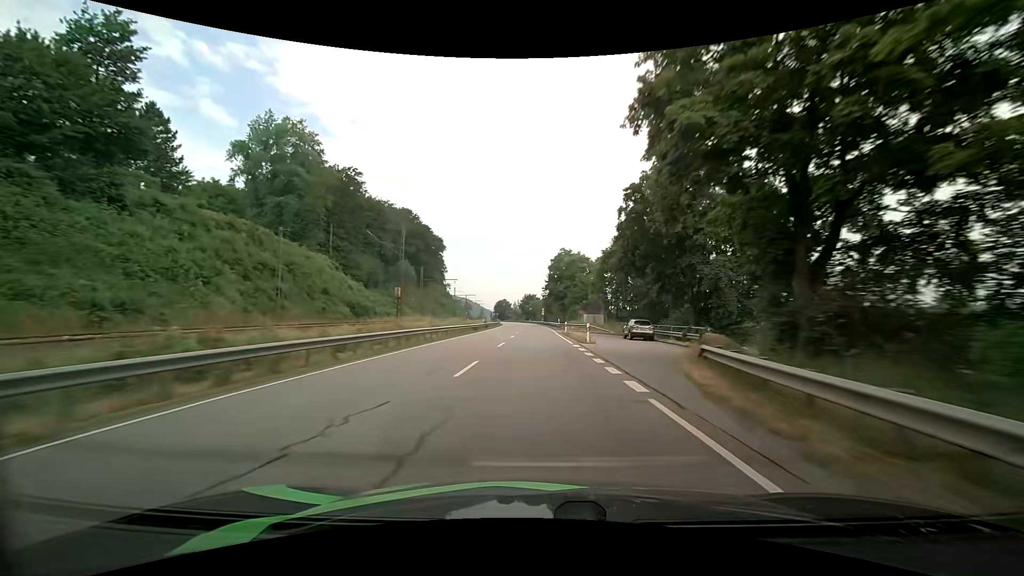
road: primary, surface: asphalt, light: Day
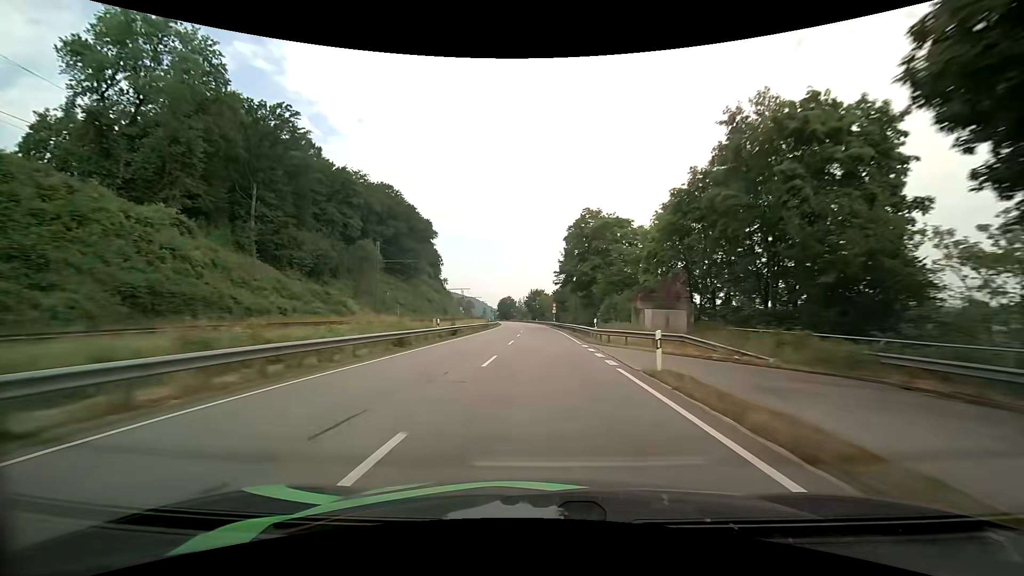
(-0.1, +33.5) m; -1°
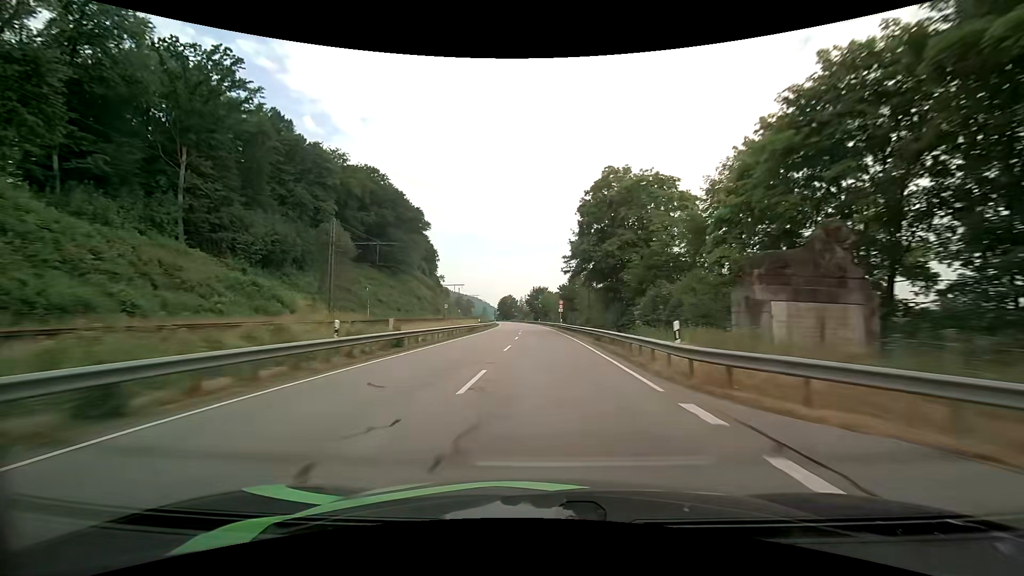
(-0.1, +16.7) m; -1°
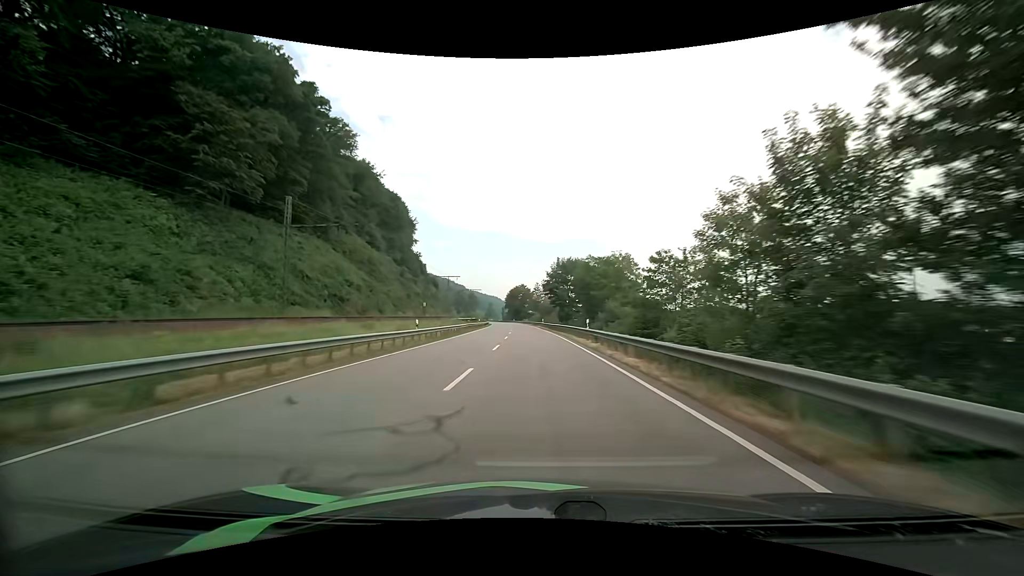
(-0.8, +83.3) m; -2°
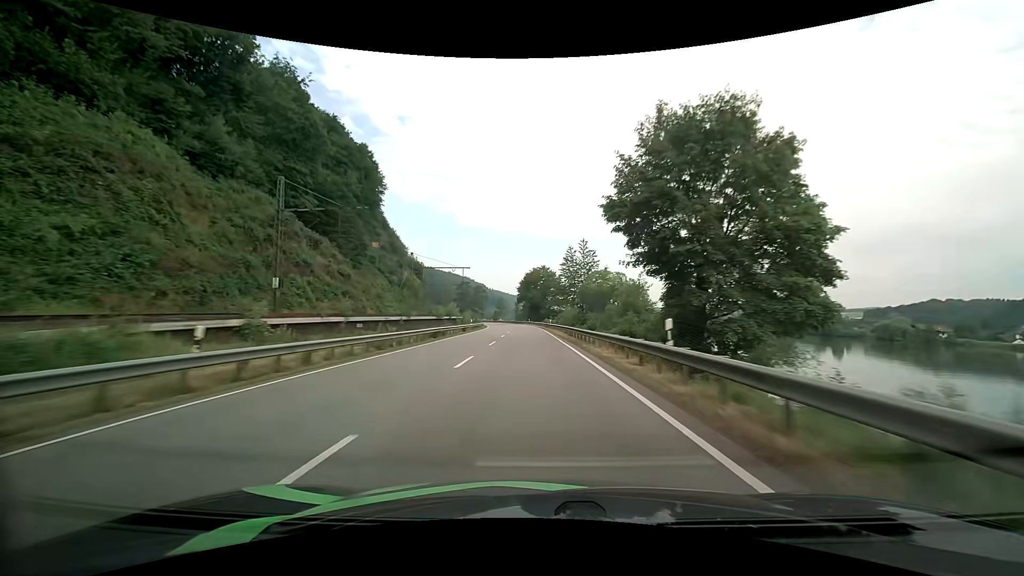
(-1.5, +67.1) m; -3°
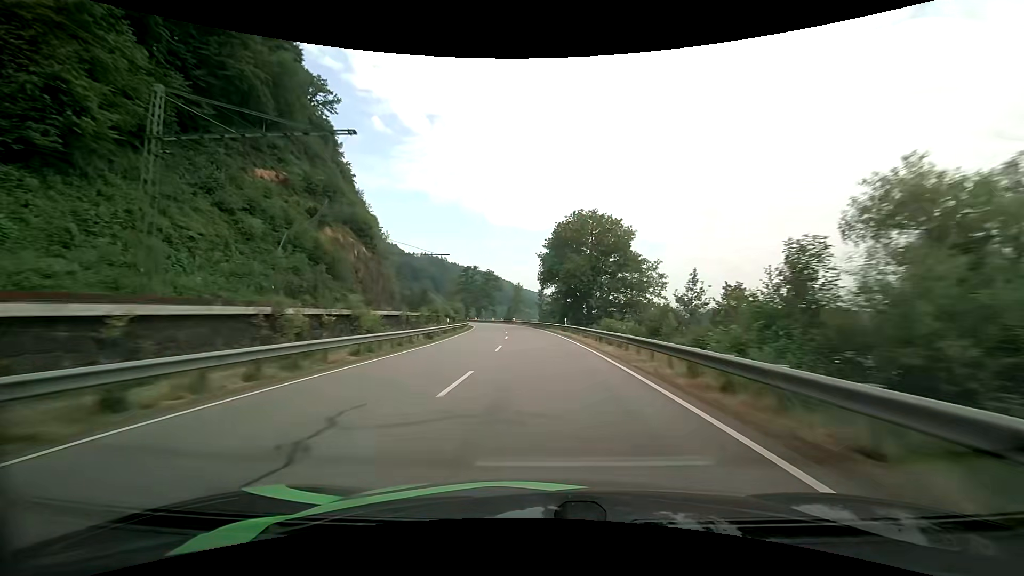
(-1.5, +64.6) m; -3°
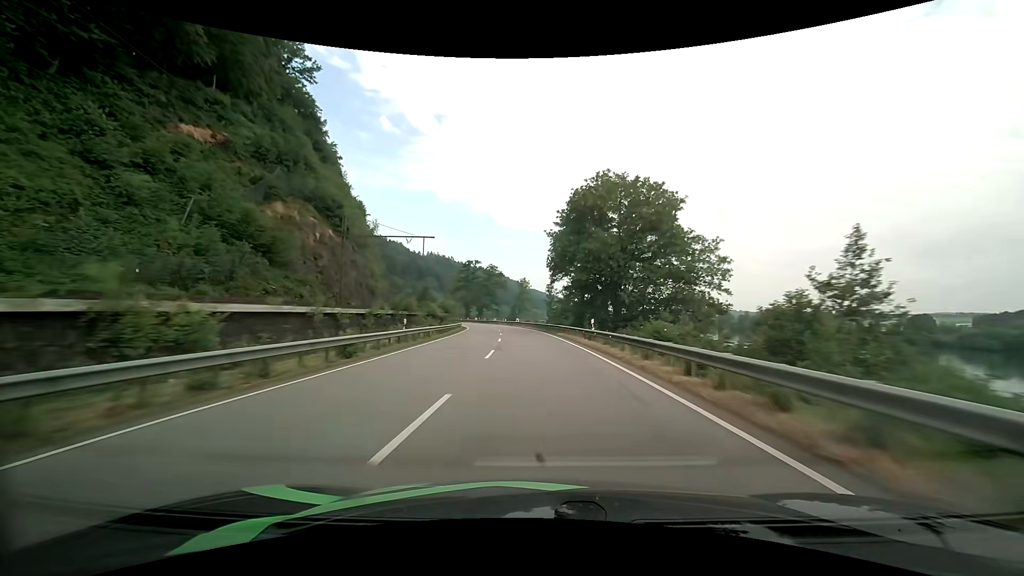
(0.0, +15.8) m; -1°
